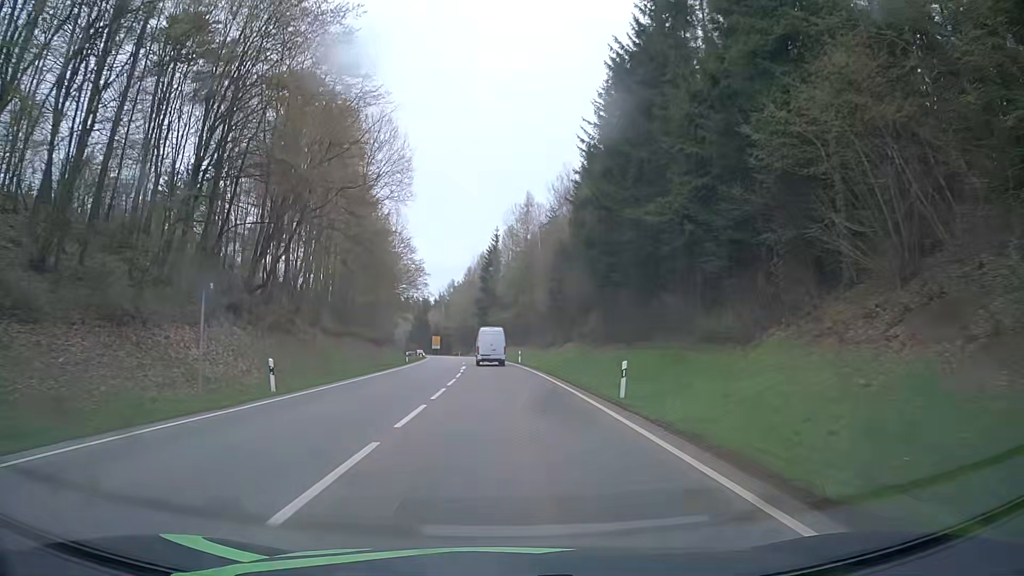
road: secondary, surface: asphalt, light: Day
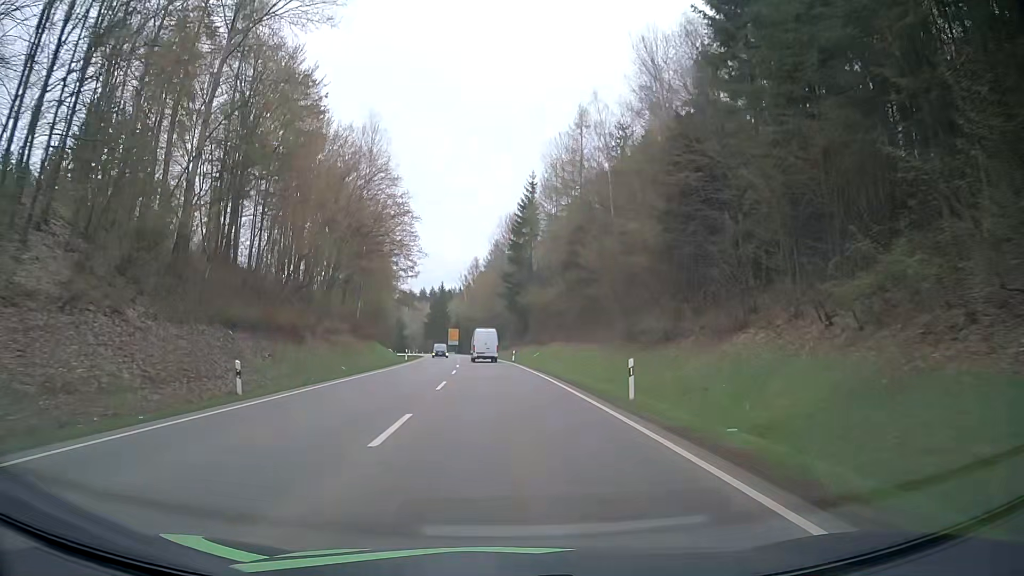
(-0.9, +45.1) m; -2°
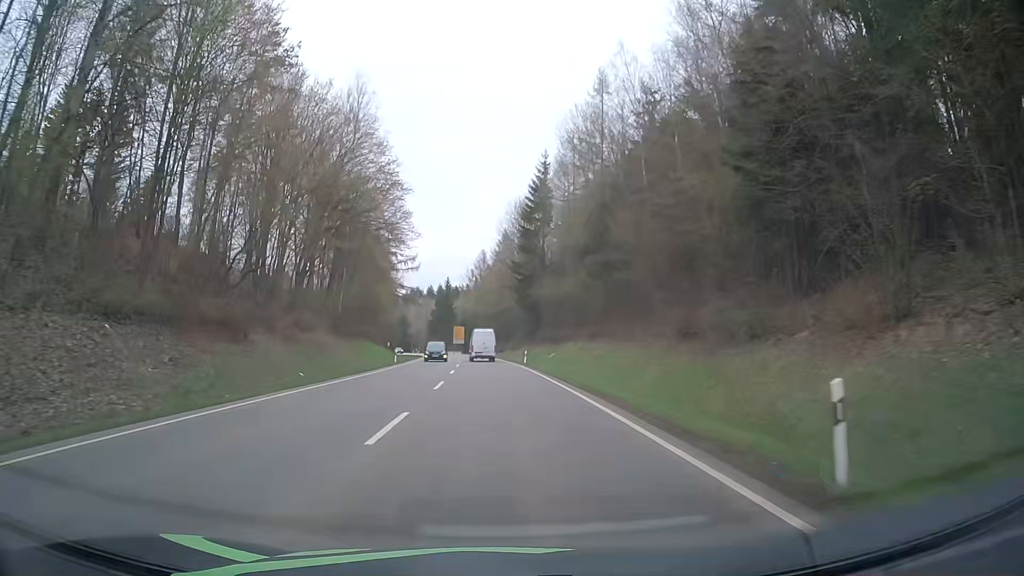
(0.0, +11.2) m; 0°
(0, +10) (0, +20) (-1, +30) (-1, +40) (-2, +50) (-3, +60) (-4, +70) (-5, +80) (-6, +90) (-7, +100) m
